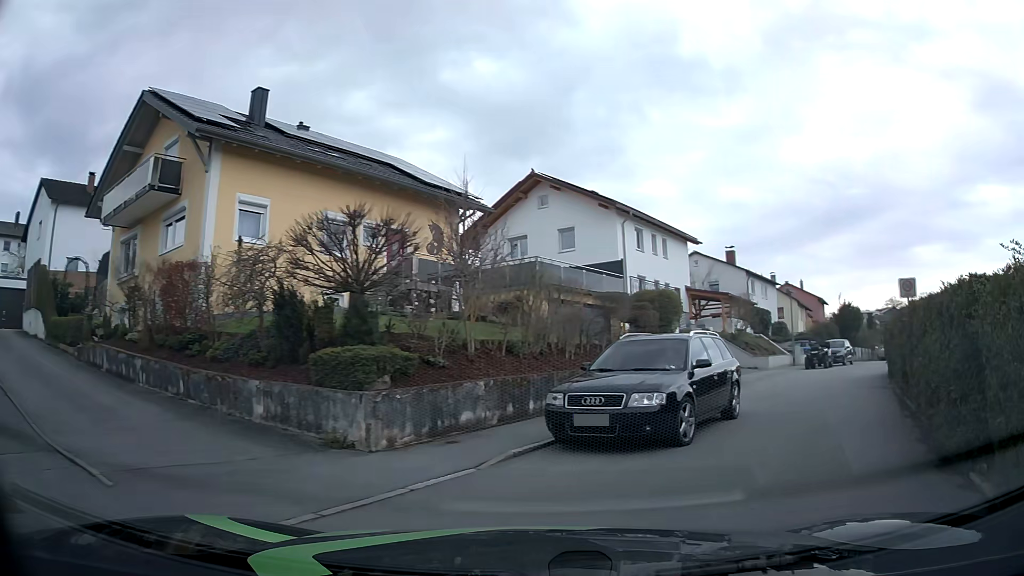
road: residential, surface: asphalt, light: Day
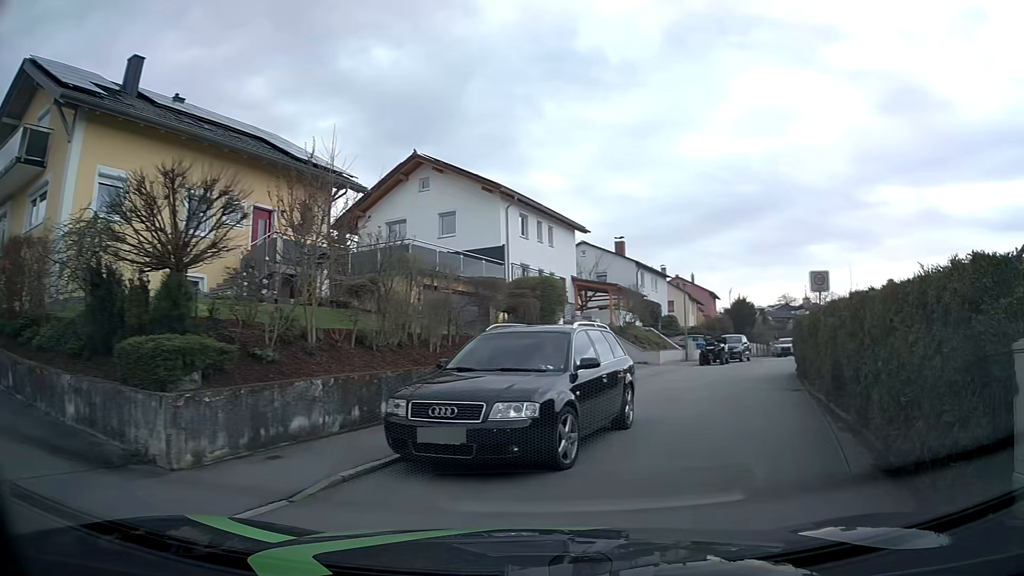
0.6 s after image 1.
(+0.2, +1.8) m; +12°
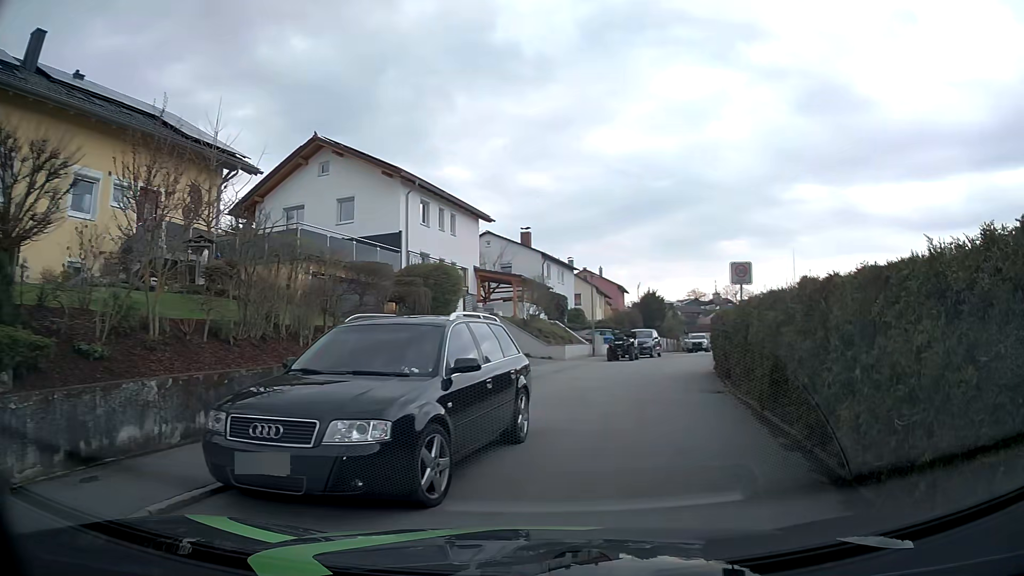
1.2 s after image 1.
(+0.1, +1.6) m; +9°
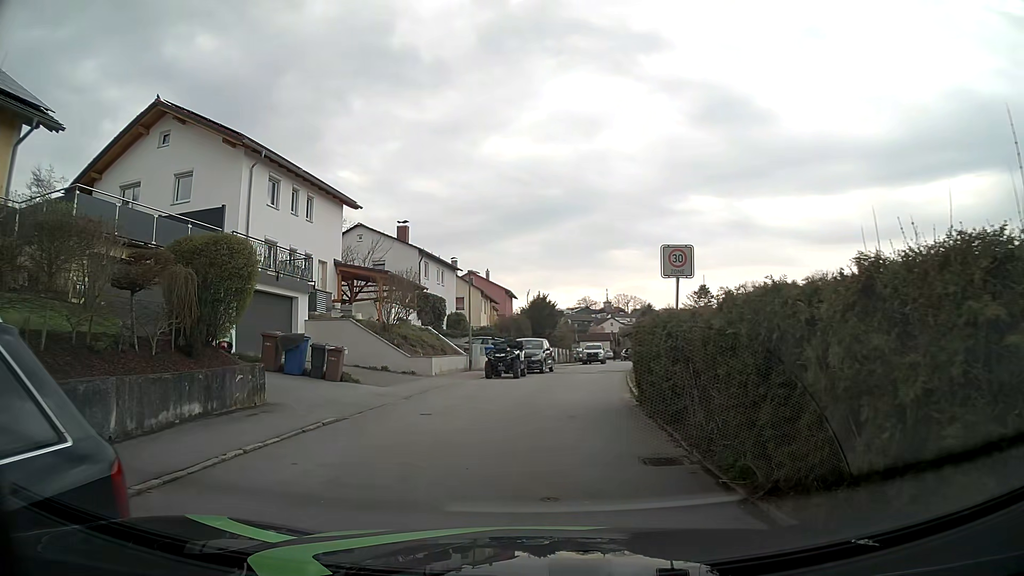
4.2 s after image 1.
(+0.6, +6.3) m; +8°
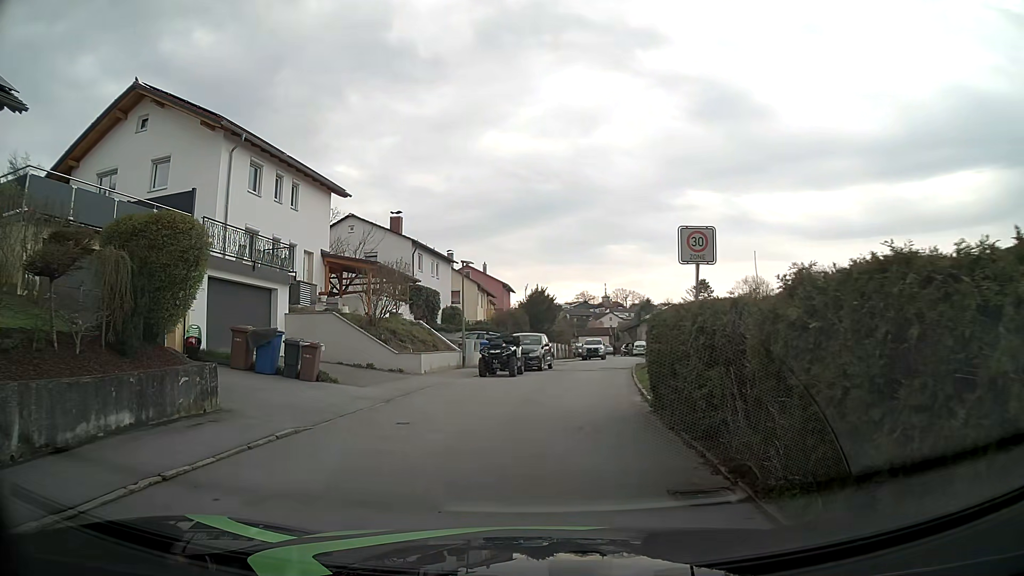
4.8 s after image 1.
(0.0, +1.9) m; 0°
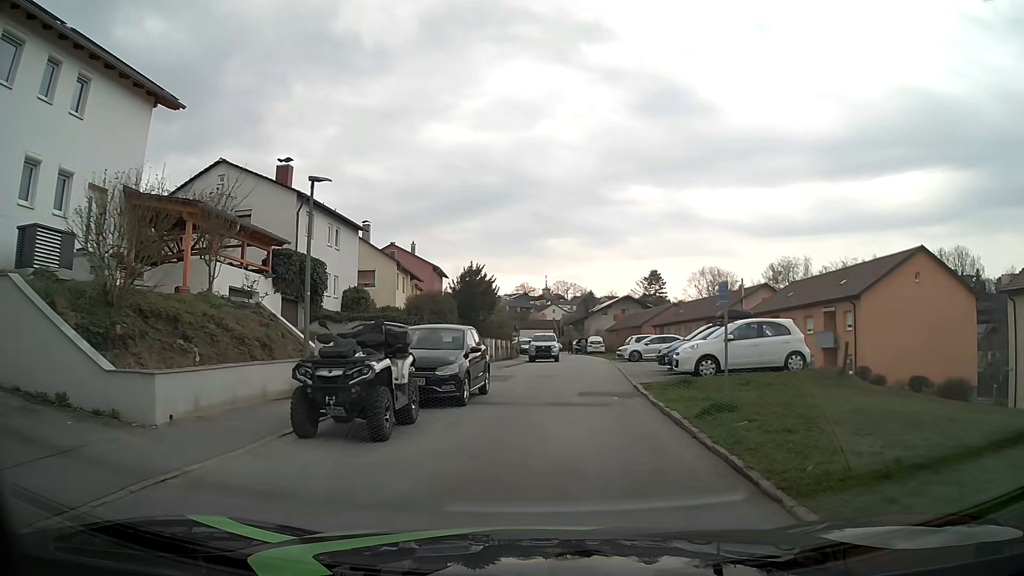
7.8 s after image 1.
(+0.4, +13.7) m; +6°
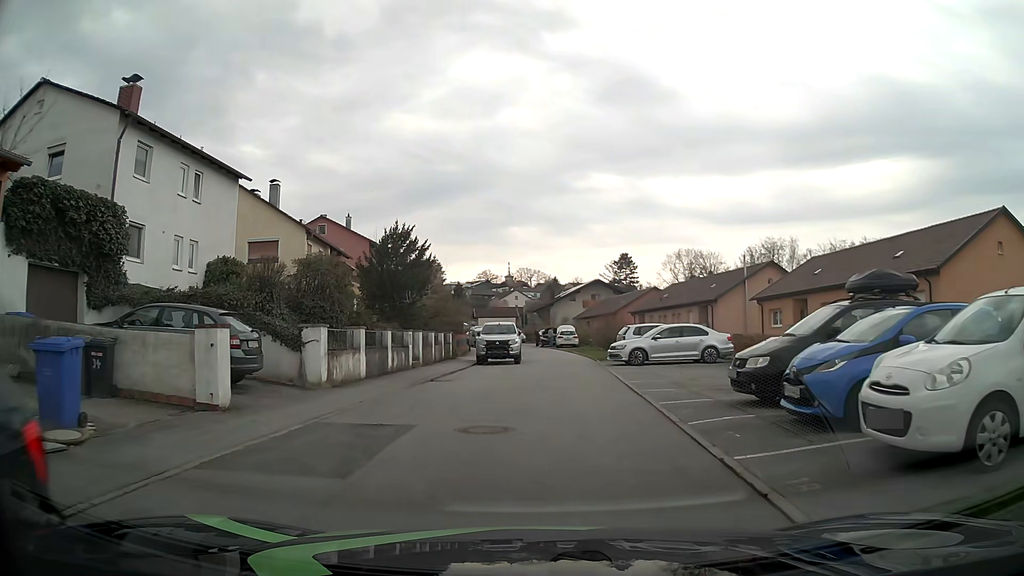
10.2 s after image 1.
(+0.5, +12.9) m; +3°
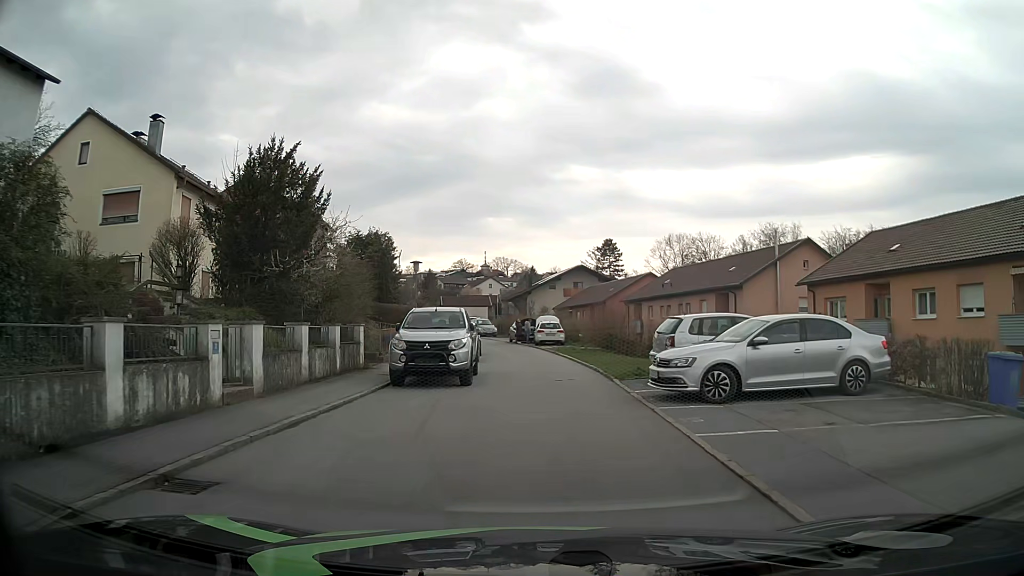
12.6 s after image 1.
(+0.3, +12.9) m; +2°
(0, +10) (0, +20) (-1, +30) (-2, +40) (-4, +50) (-7, +59) (-11, +68) (-14, +78) (-17, +87) (-19, +97) m
